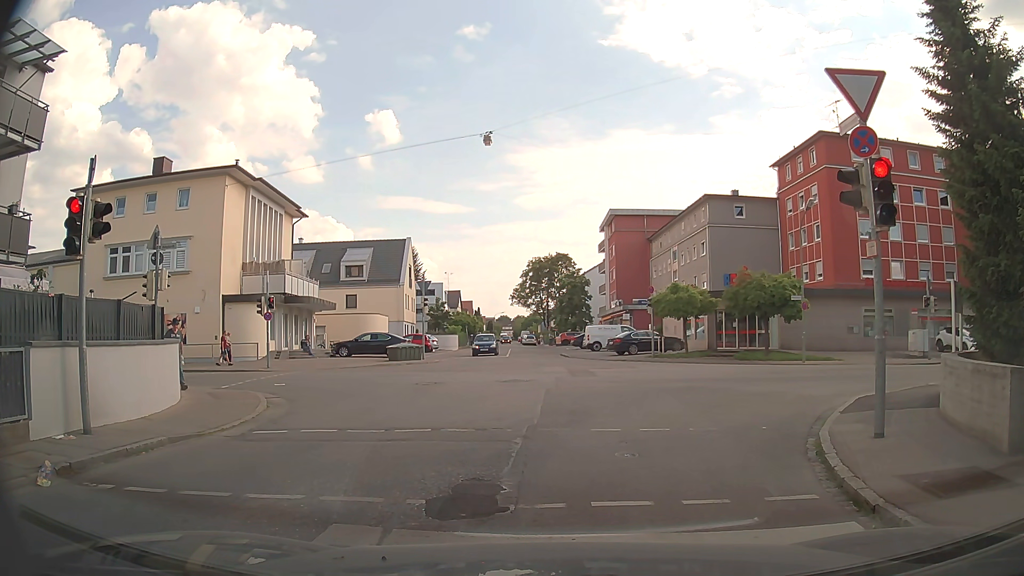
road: unclassified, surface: asphalt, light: Day
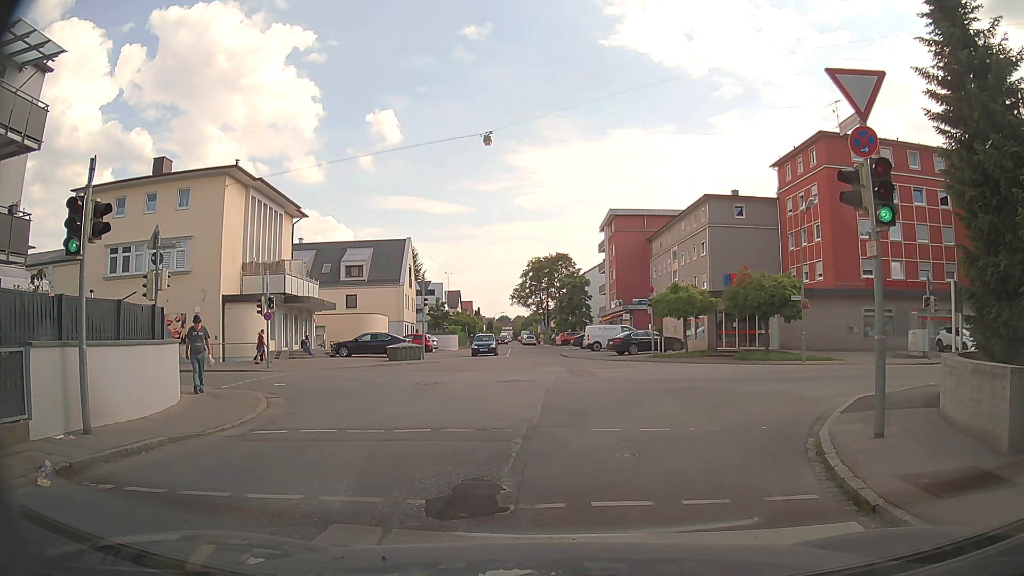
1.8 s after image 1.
(0.0, 0.0) m; 0°
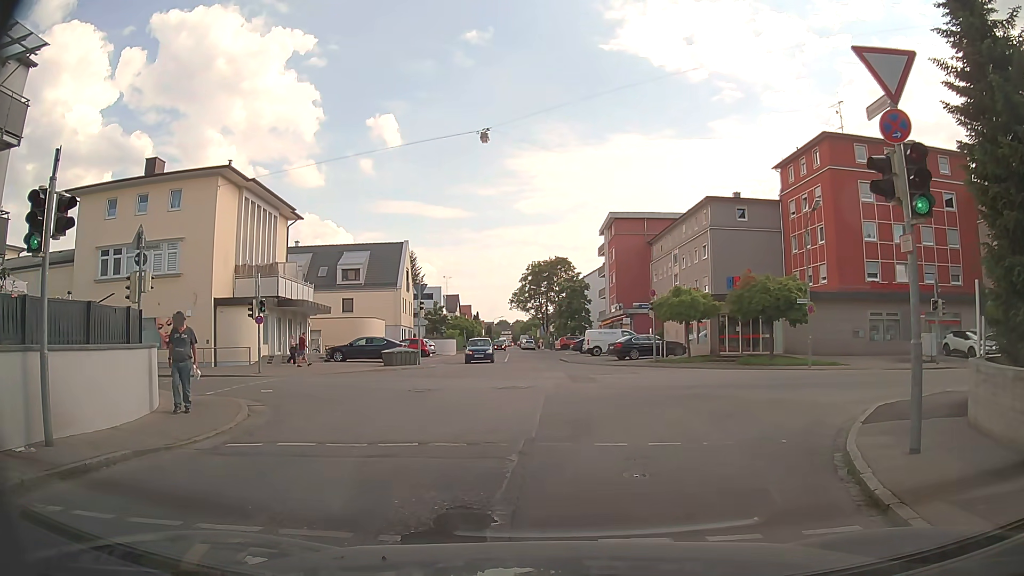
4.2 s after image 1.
(0.0, +1.0) m; 0°
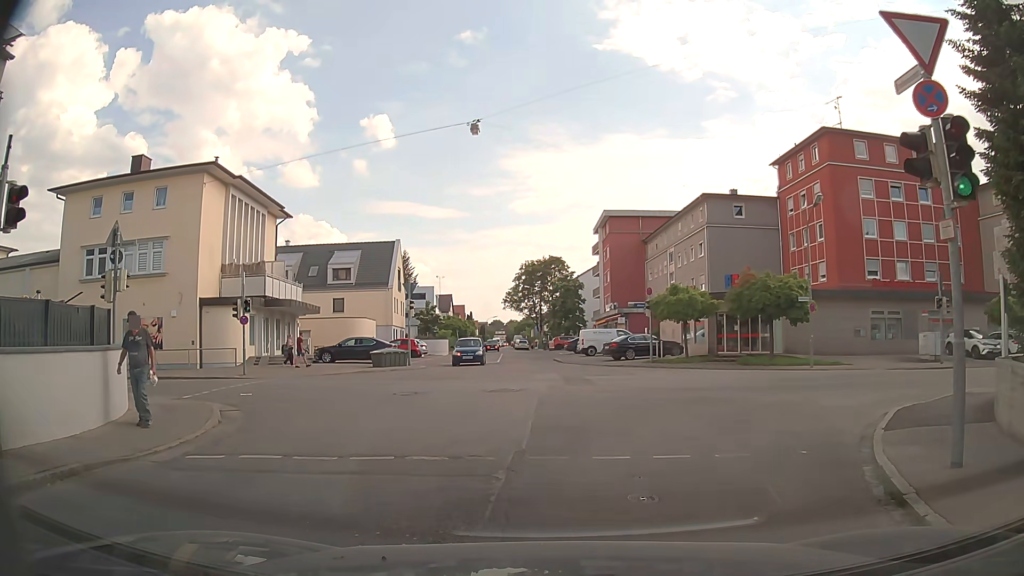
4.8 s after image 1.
(0.0, +1.0) m; -1°
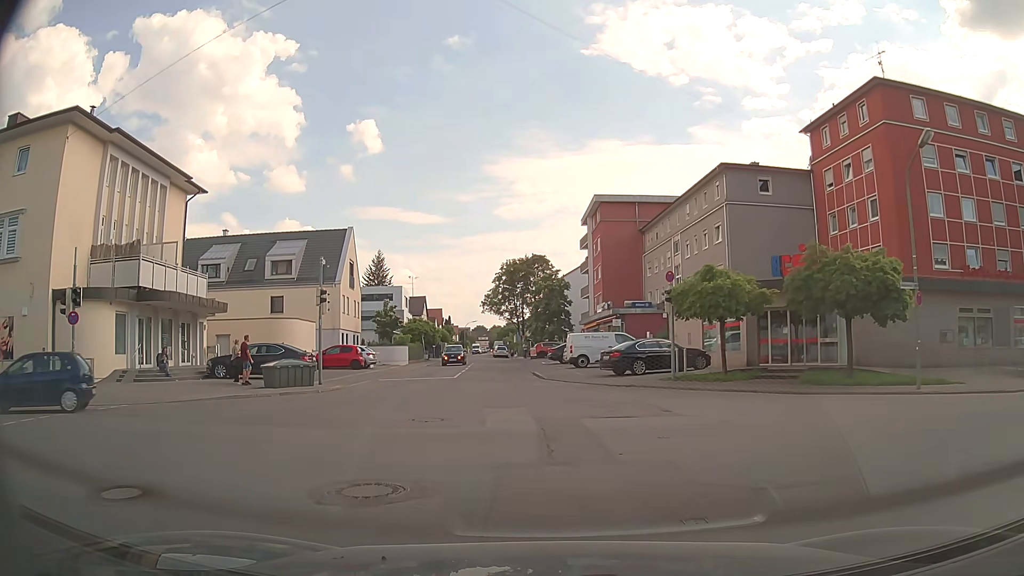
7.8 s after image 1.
(+0.5, +11.4) m; +1°
(0, +10) (-1, +20) (-1, +30) (-2, +40) (-2, +50) (-3, +60) (-5, +70) (-6, +80) (-7, +90) (-7, +100) m
